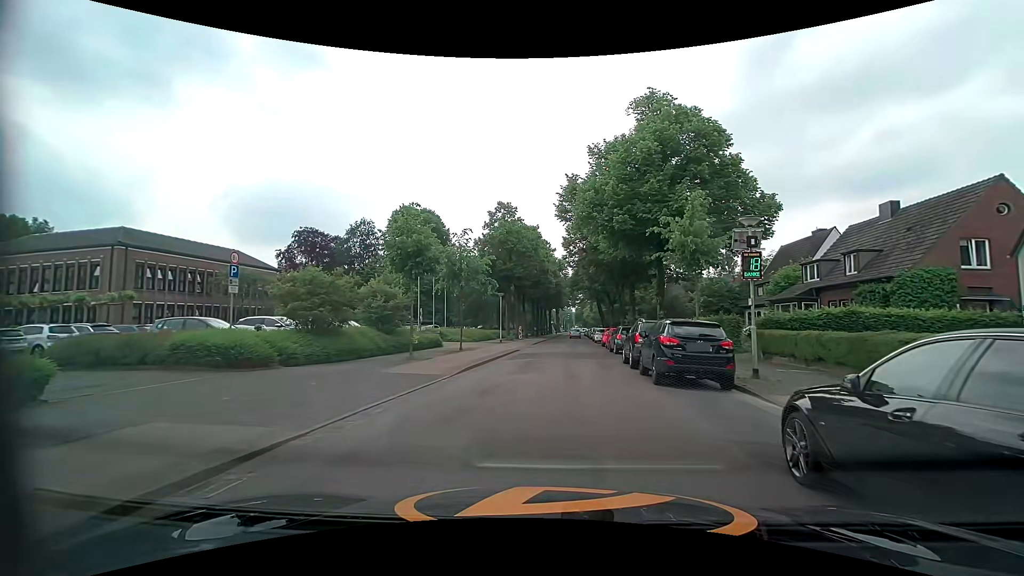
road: unclassified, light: Day
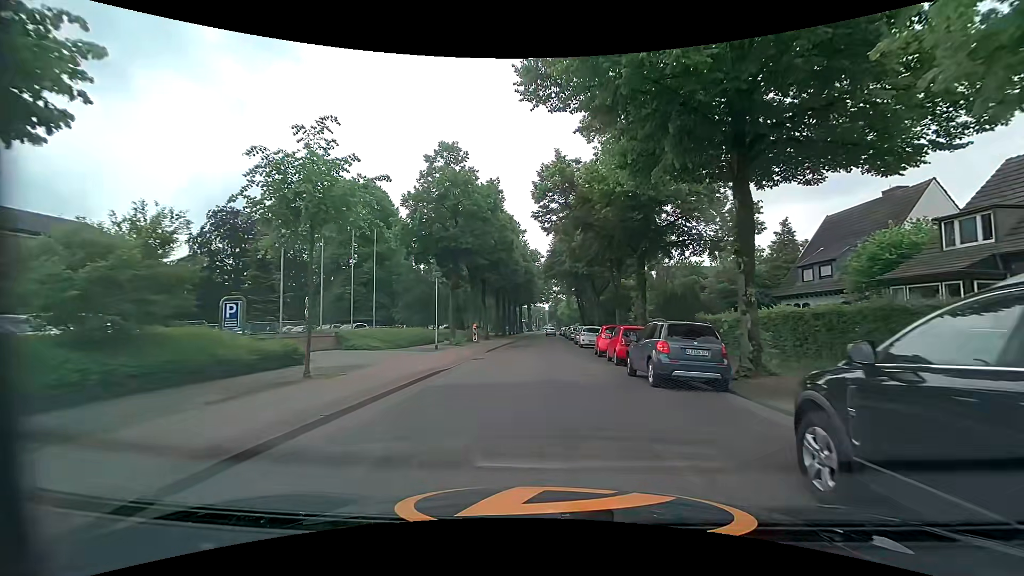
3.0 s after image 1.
(+0.1, +16.6) m; +1°
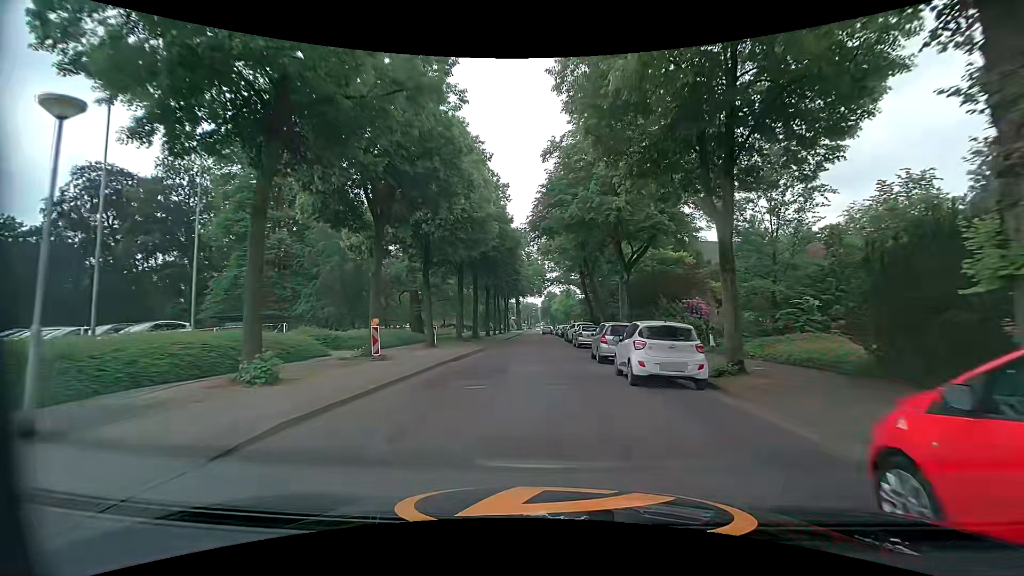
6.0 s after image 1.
(+0.1, +22.8) m; 0°
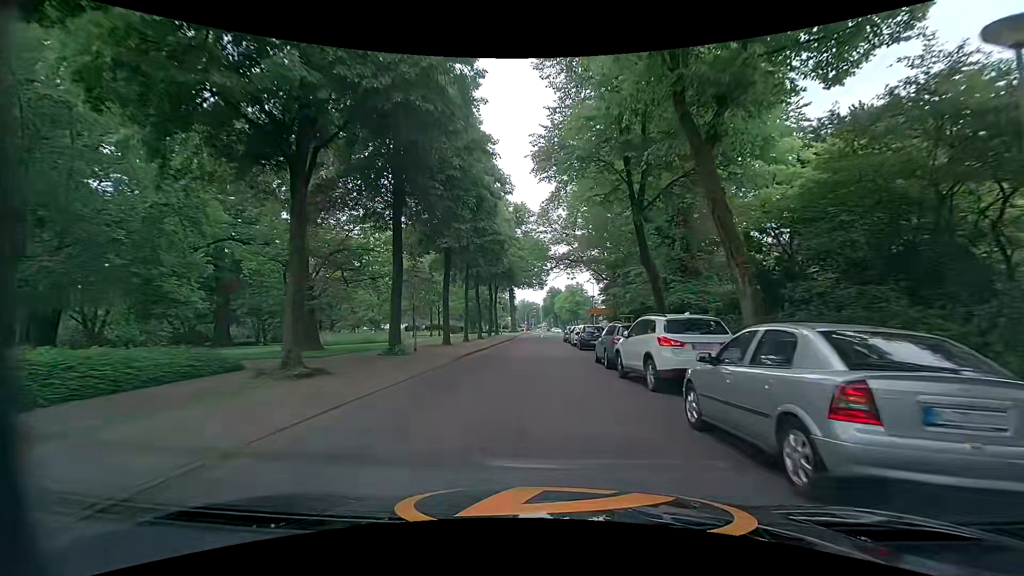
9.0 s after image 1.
(+0.1, +26.8) m; 0°
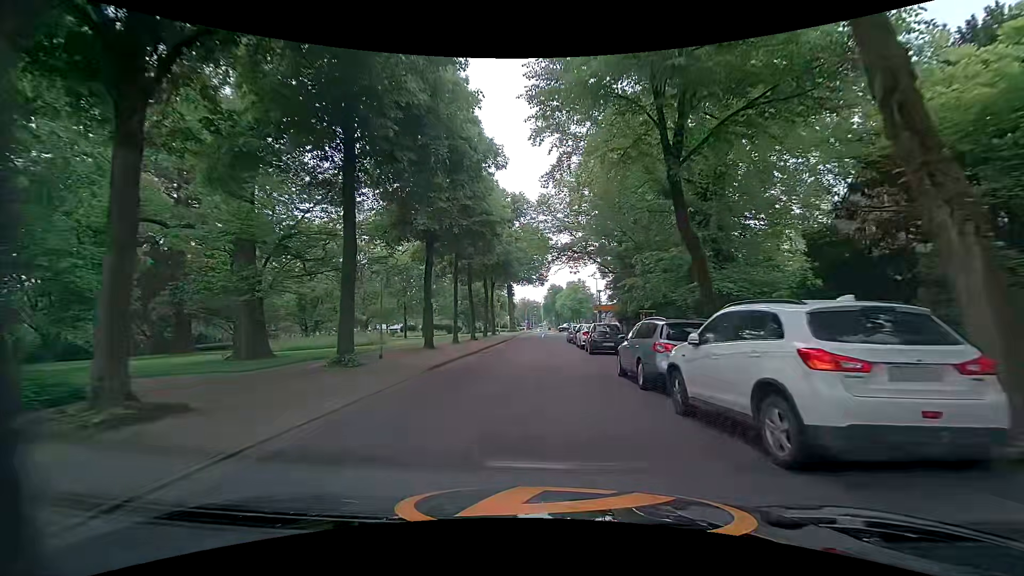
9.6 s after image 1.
(0.0, +5.6) m; +1°
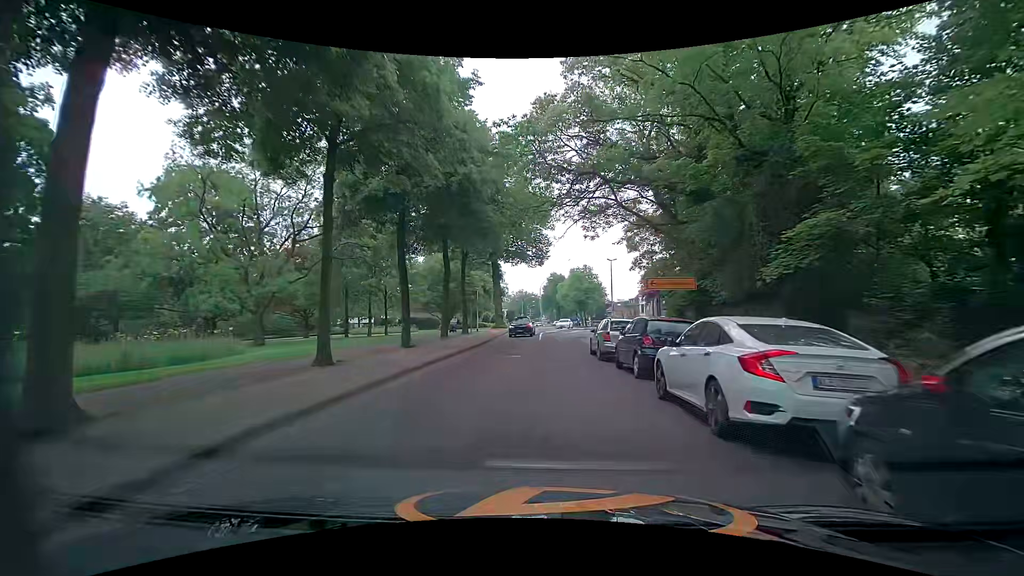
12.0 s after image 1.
(-0.2, +22.2) m; -1°
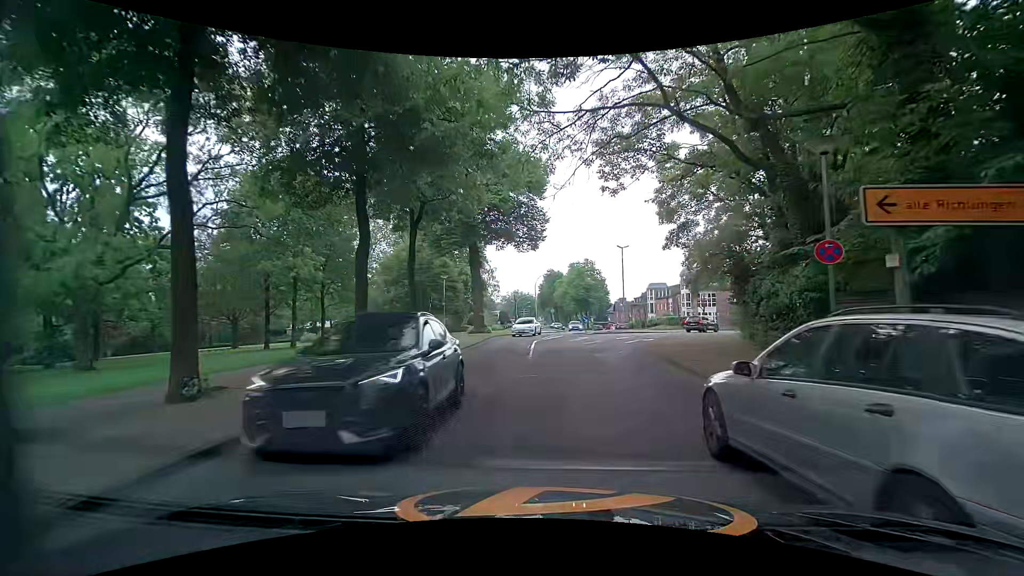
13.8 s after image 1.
(+0.3, +14.5) m; +2°
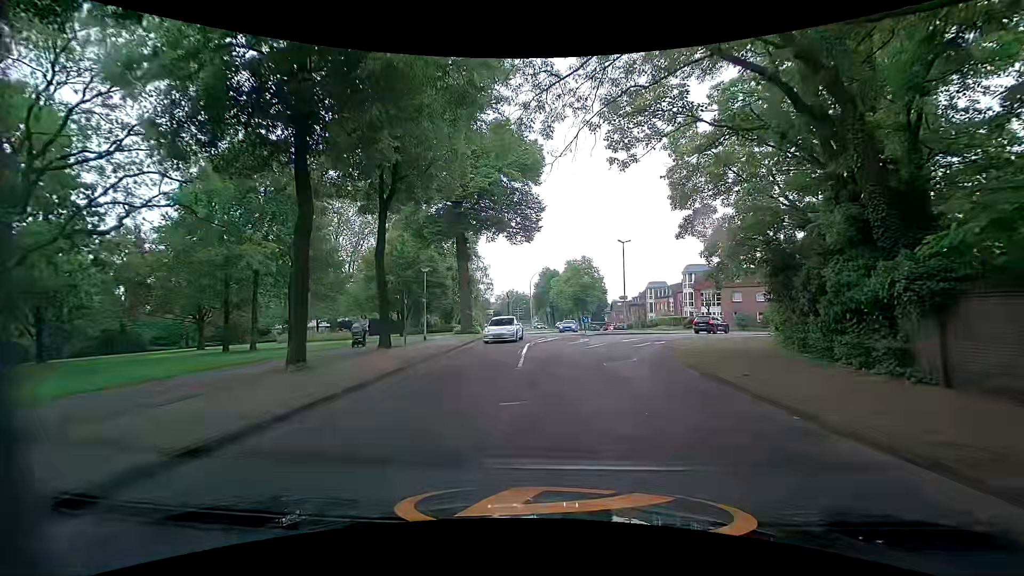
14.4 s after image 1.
(0.0, +4.3) m; -1°
